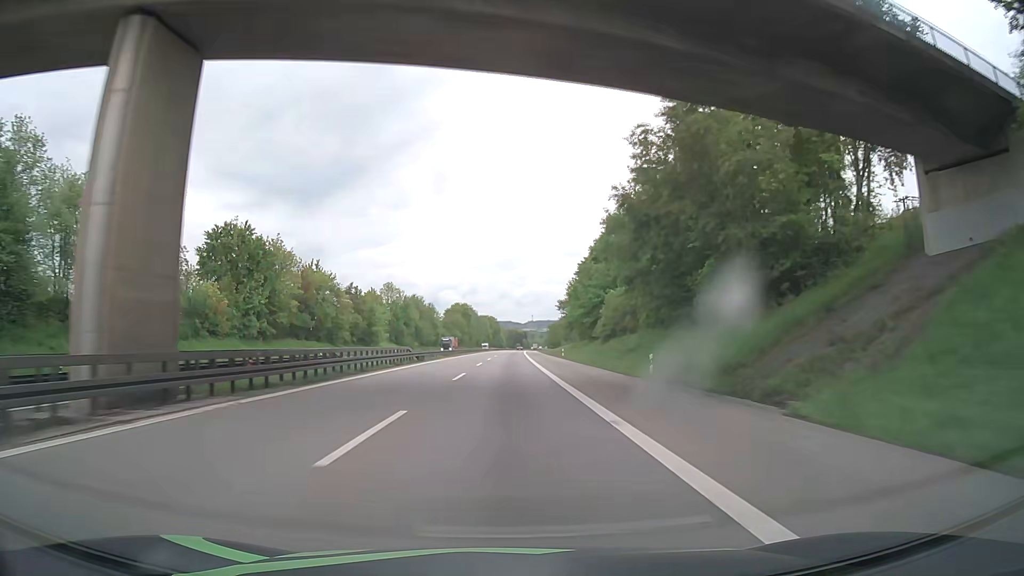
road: motorway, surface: asphalt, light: Day
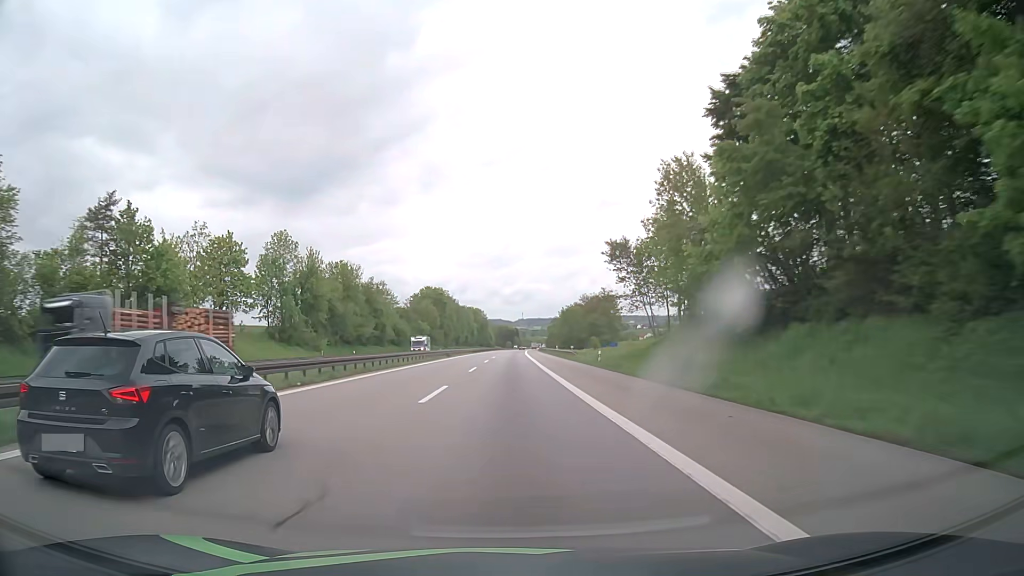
(+0.2, +82.7) m; +1°
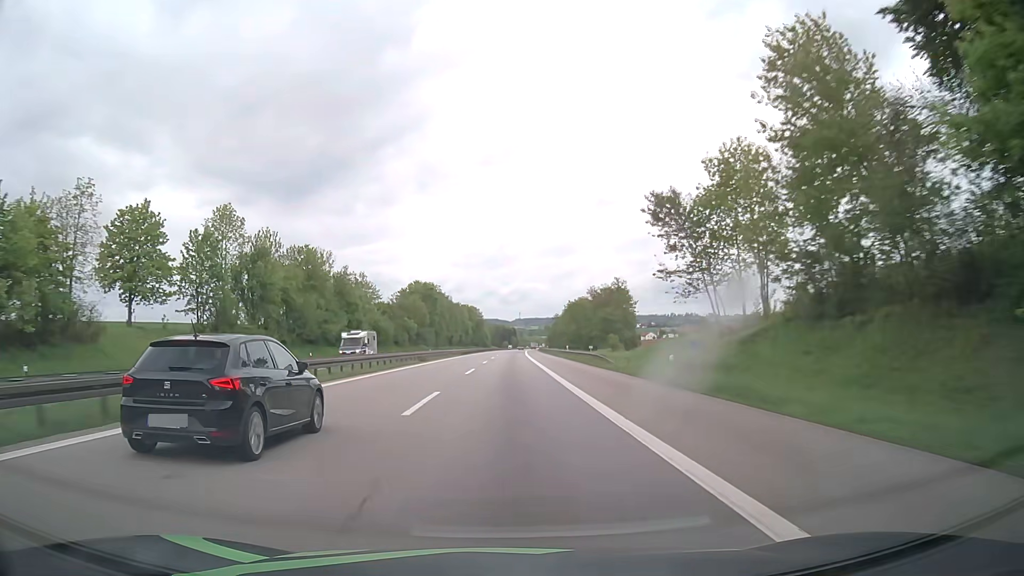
(0.0, +20.7) m; 0°
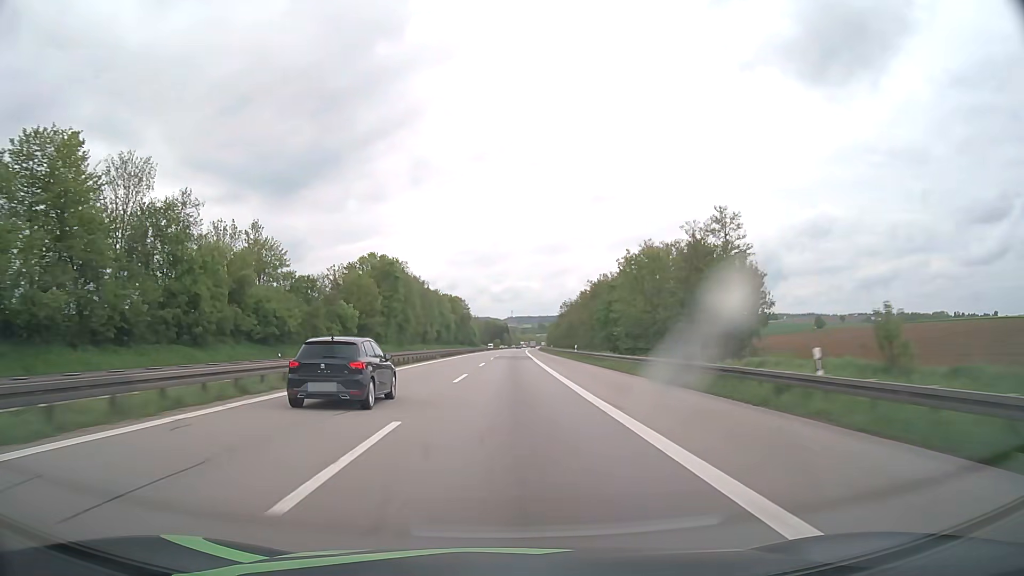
(+0.2, +62.0) m; +1°
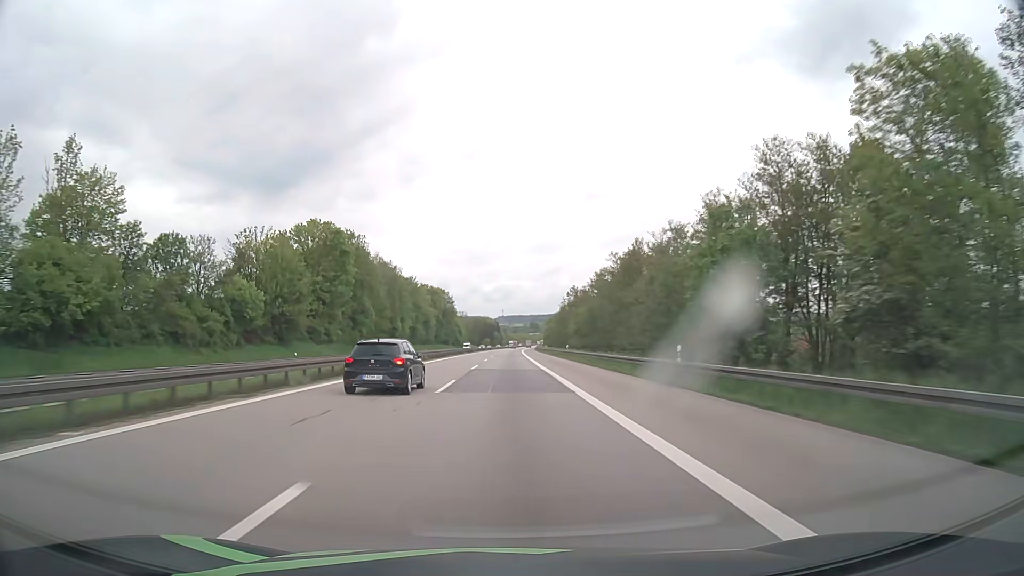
(+0.3, +41.3) m; +1°
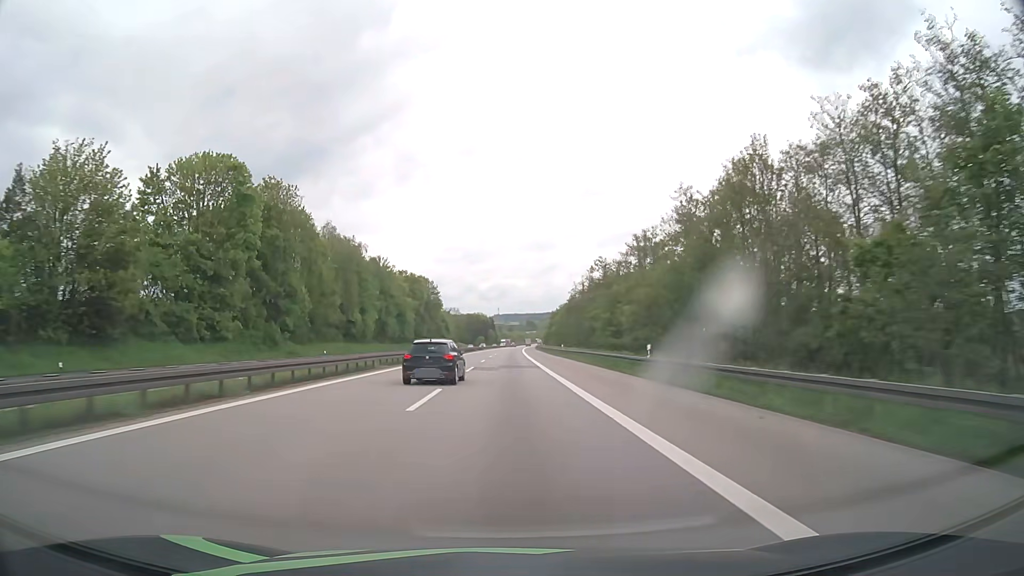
(+0.1, +41.4) m; +1°
(0, +10) (0, +20) (0, +30) (0, +40) (0, +50) (0, +60) (0, +70) (0, +80) (0, +90) (+1, +100) m
